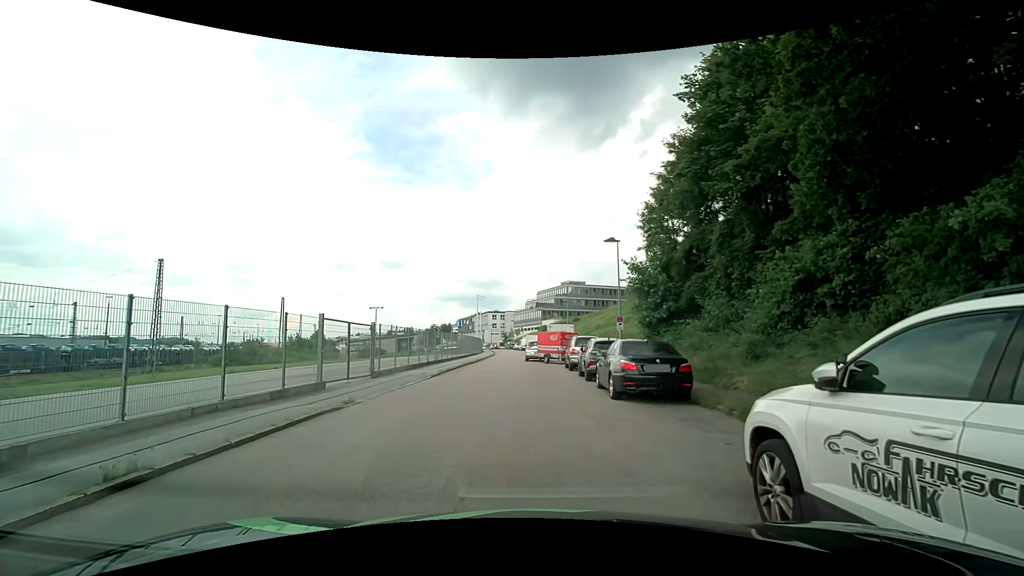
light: Day
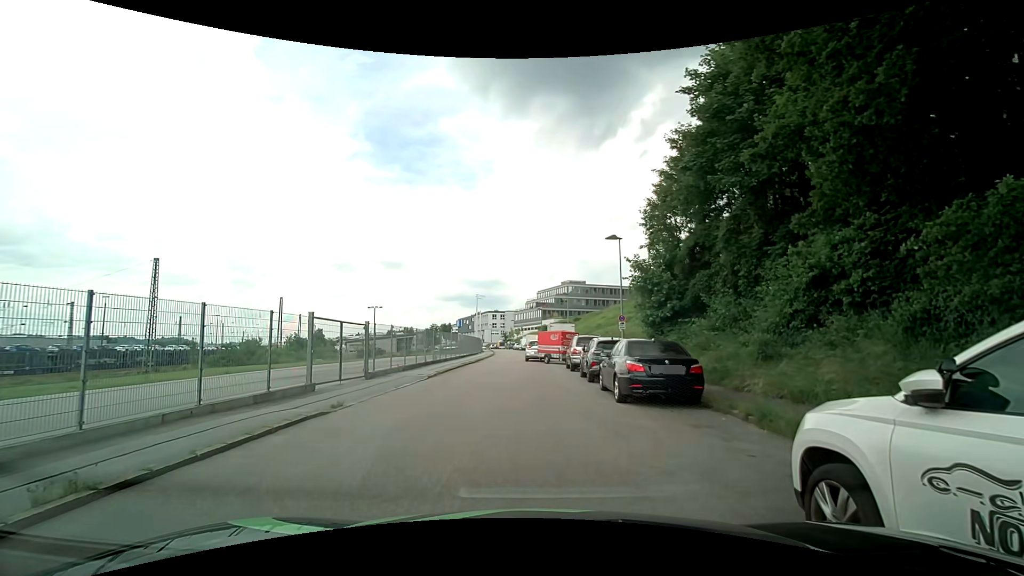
(0.0, +0.7) m; 0°
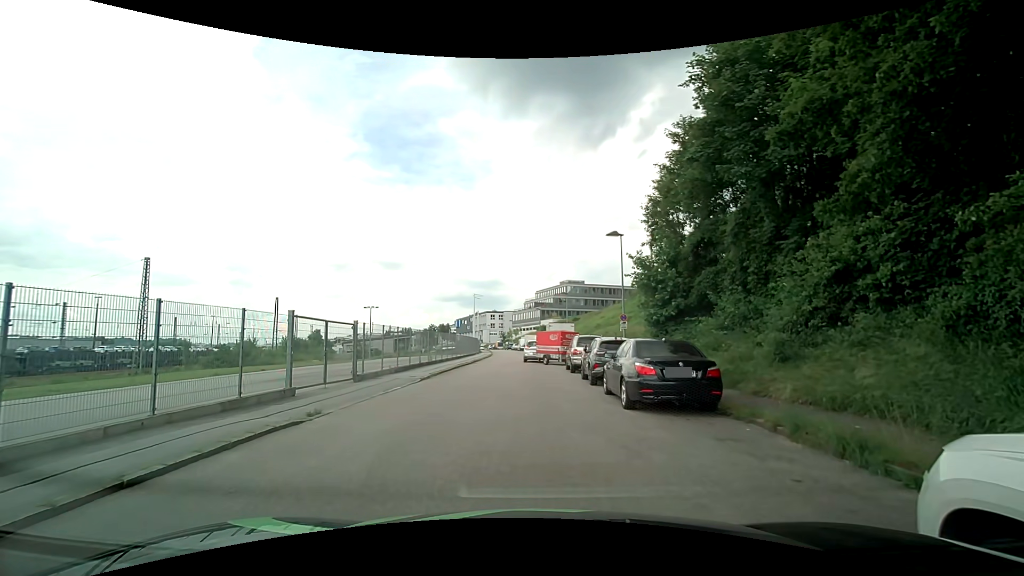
(0.0, +1.1) m; 0°
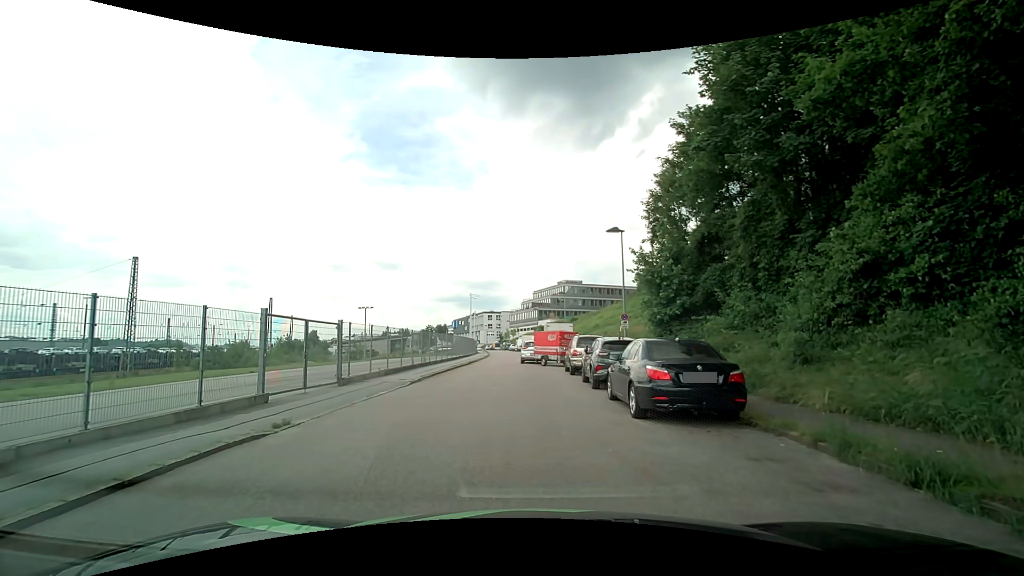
(0.0, +1.2) m; 0°
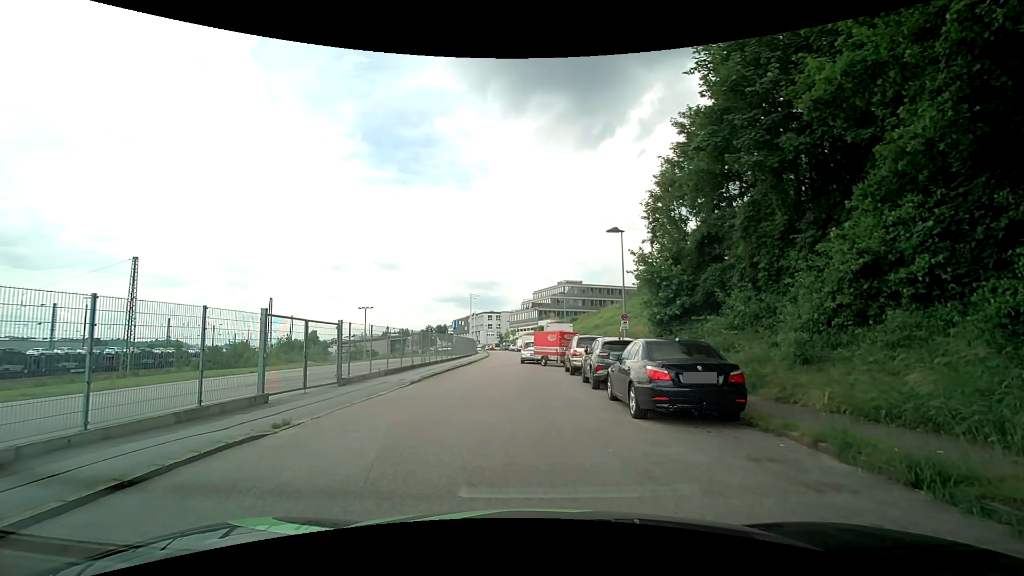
(0.0, +0.1) m; 0°
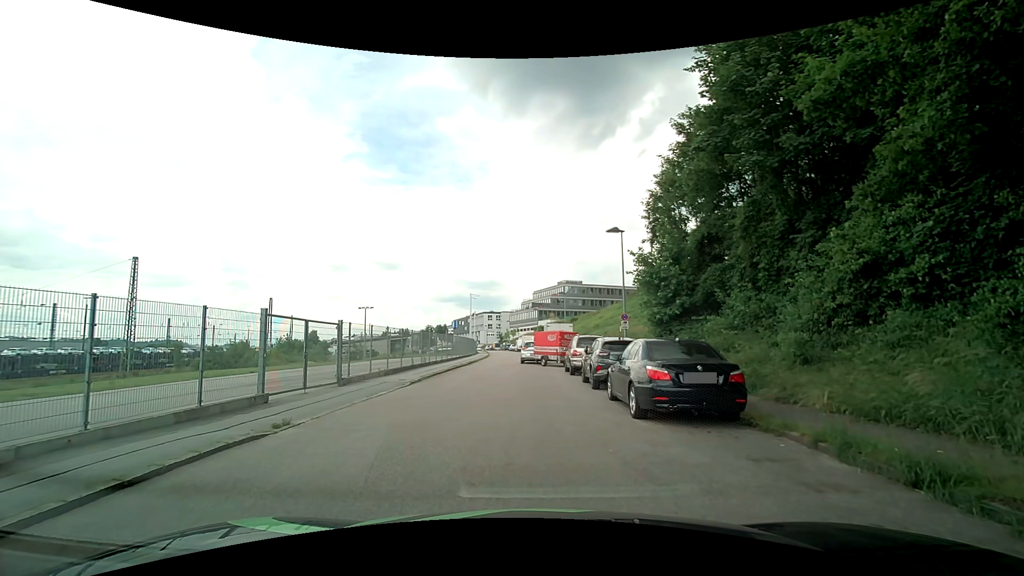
(0.0, 0.0) m; 0°
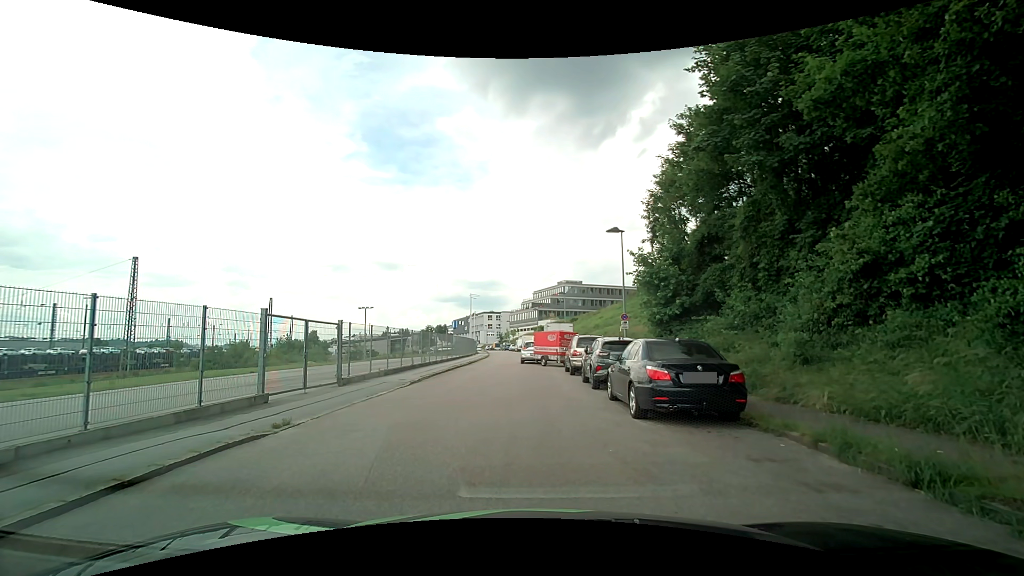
(0.0, 0.0) m; 0°
